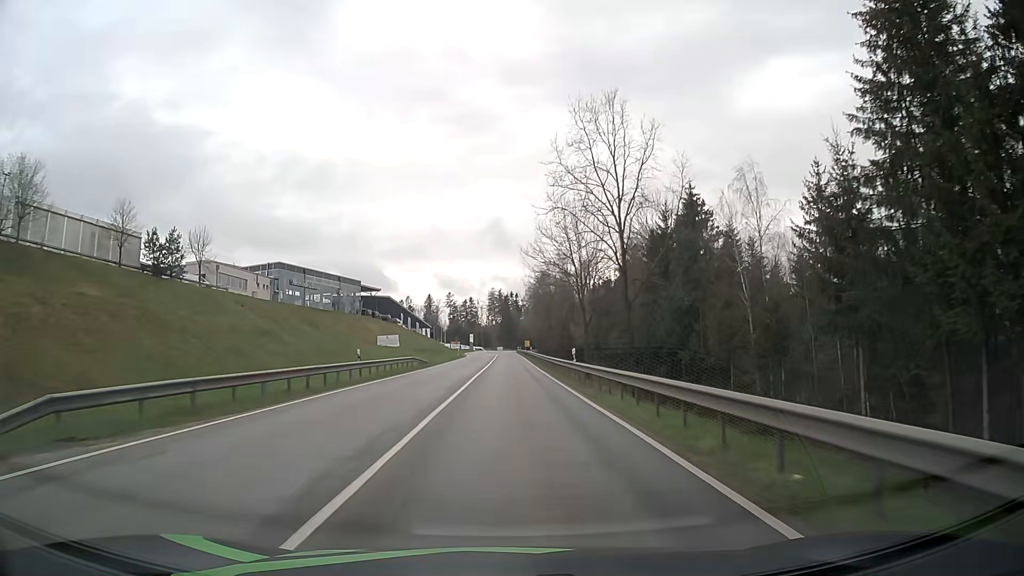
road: secondary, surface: asphalt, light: Day
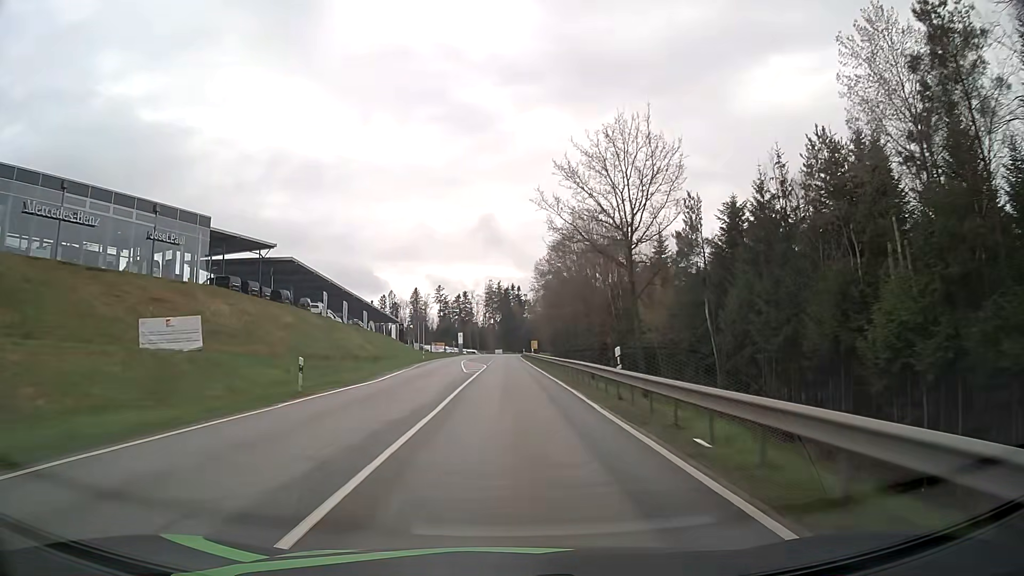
(0.0, +64.3) m; 0°
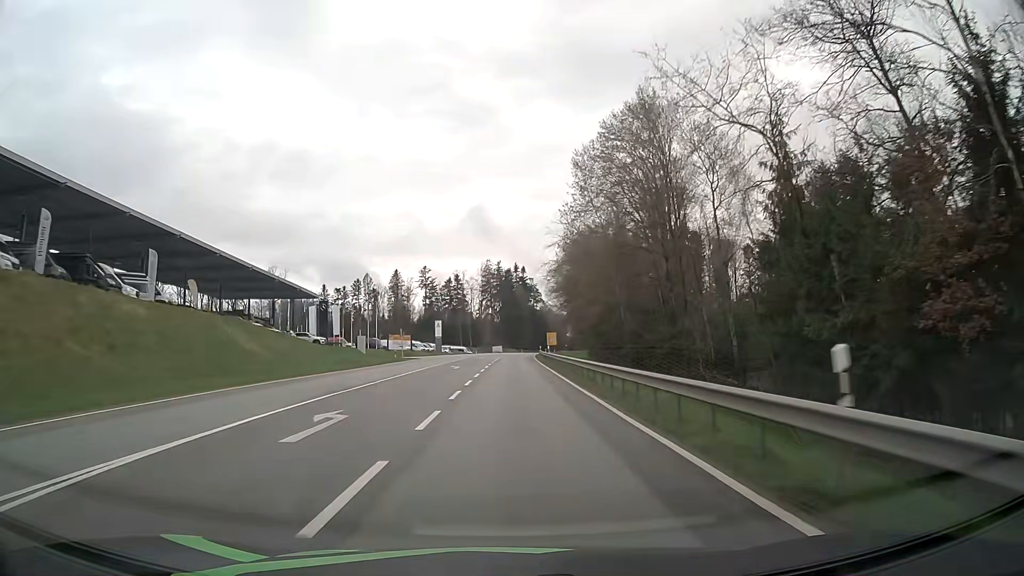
(-0.2, +68.3) m; 0°
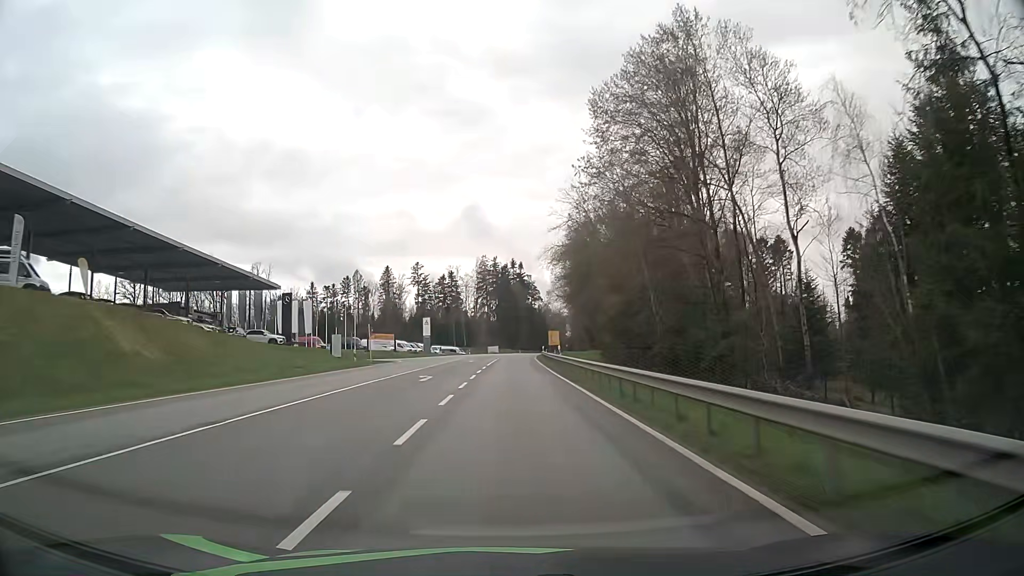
(0.0, +14.0) m; 0°
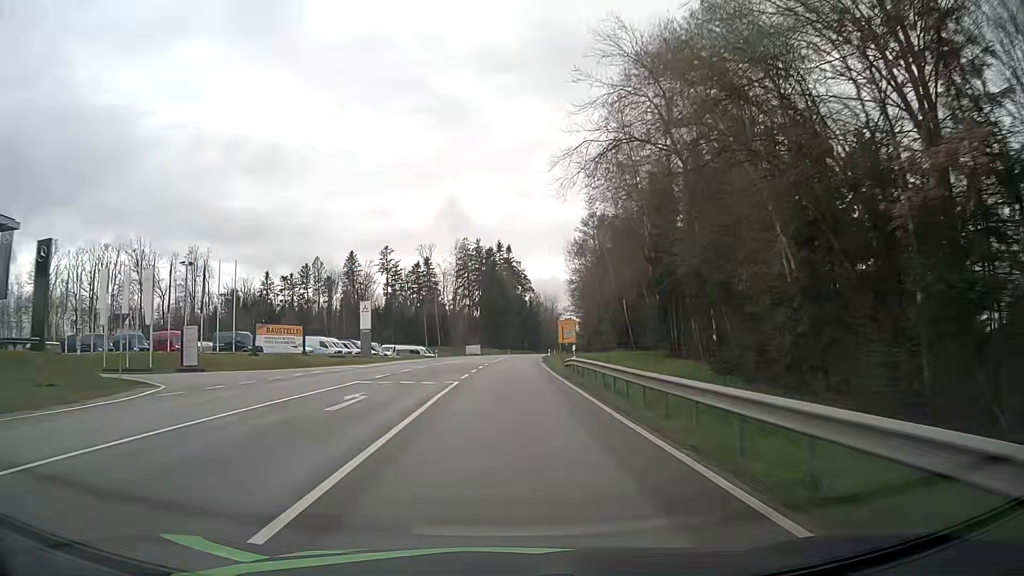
(+0.3, +42.1) m; +1°
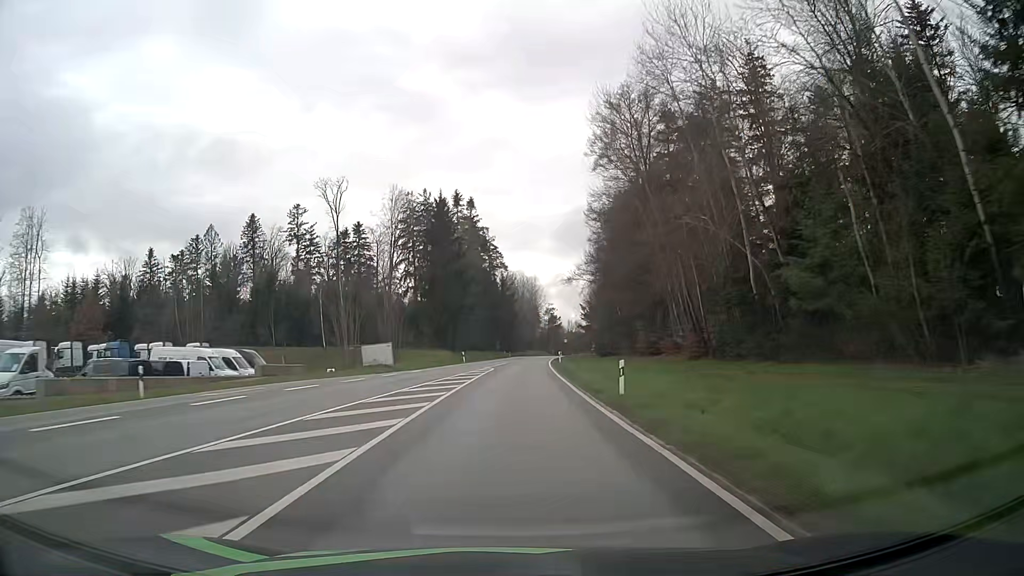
(+1.4, +69.7) m; +3°
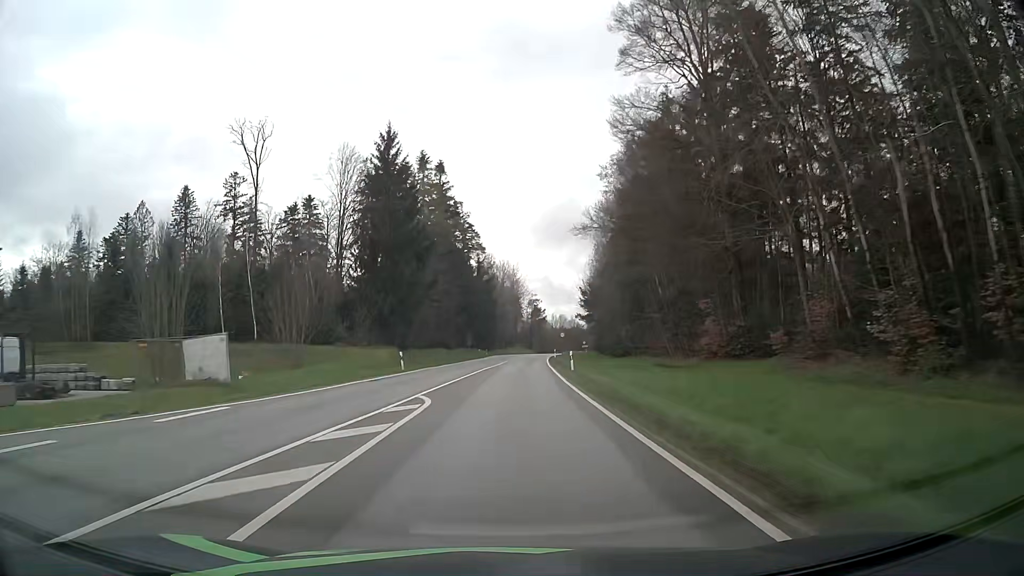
(+0.4, +27.9) m; +2°
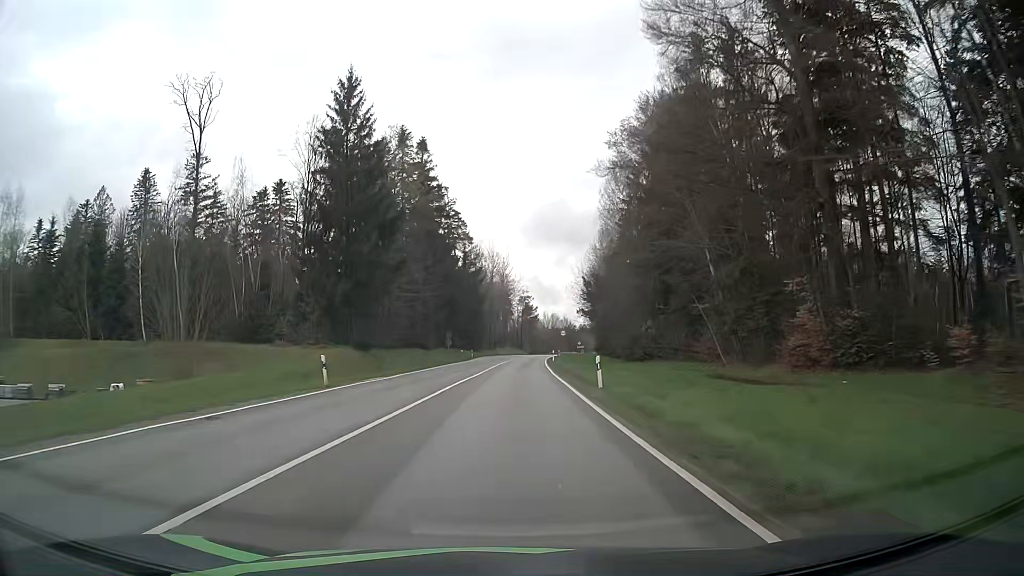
(+0.1, +14.0) m; +1°
(0, +10) (0, +20) (0, +30) (+1, +40) (+1, +50) (+2, +60) (+2, +70) (+3, +80) (+4, +90) (+5, +100) m
